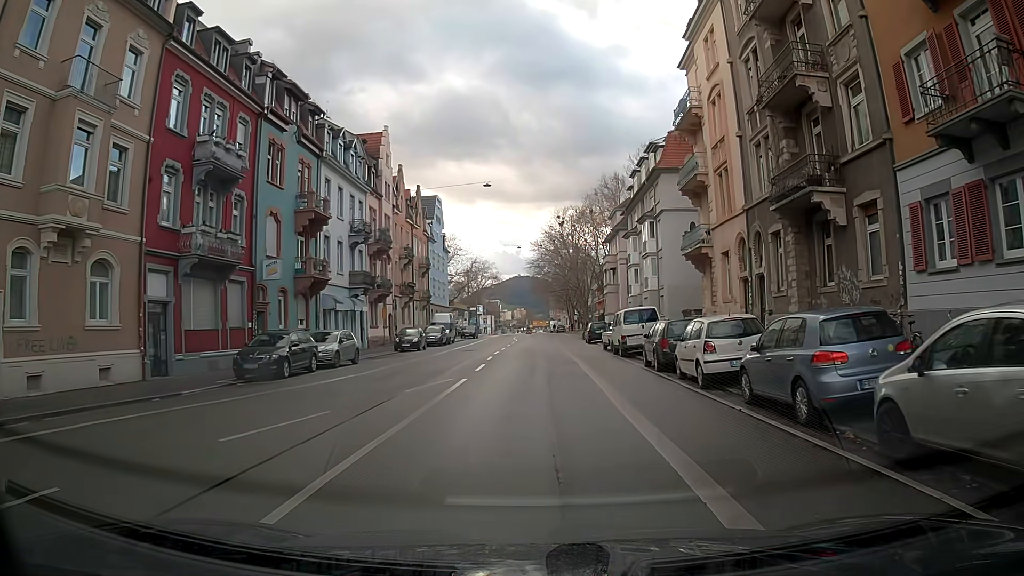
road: secondary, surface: asphalt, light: Day
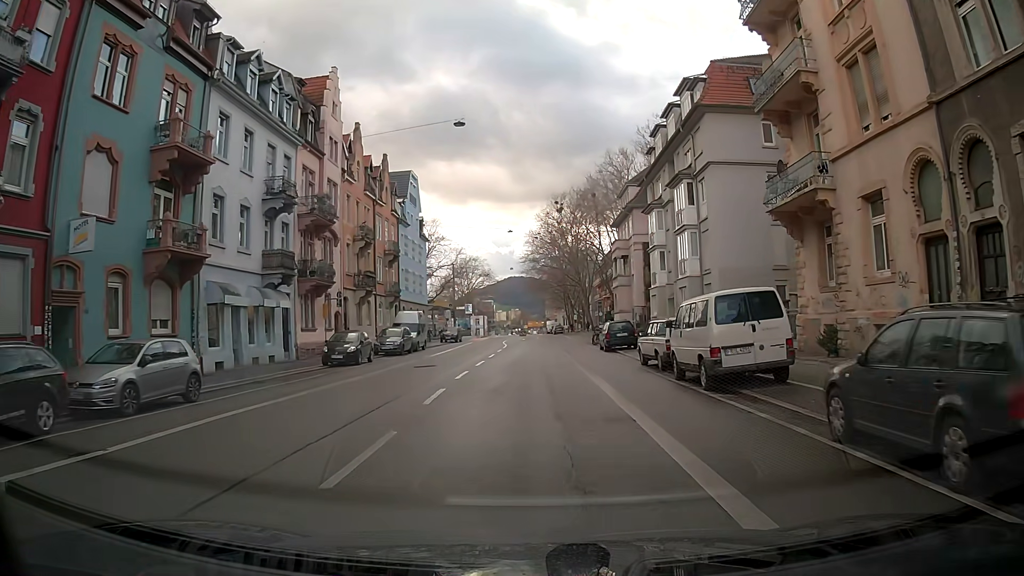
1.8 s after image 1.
(-0.1, +14.5) m; 0°
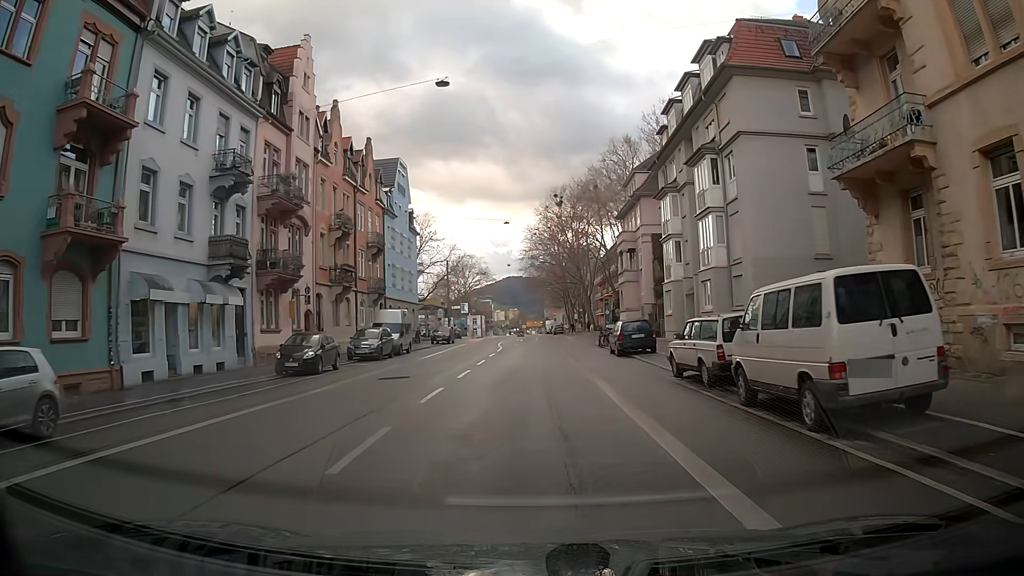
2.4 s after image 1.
(0.0, +5.5) m; 0°
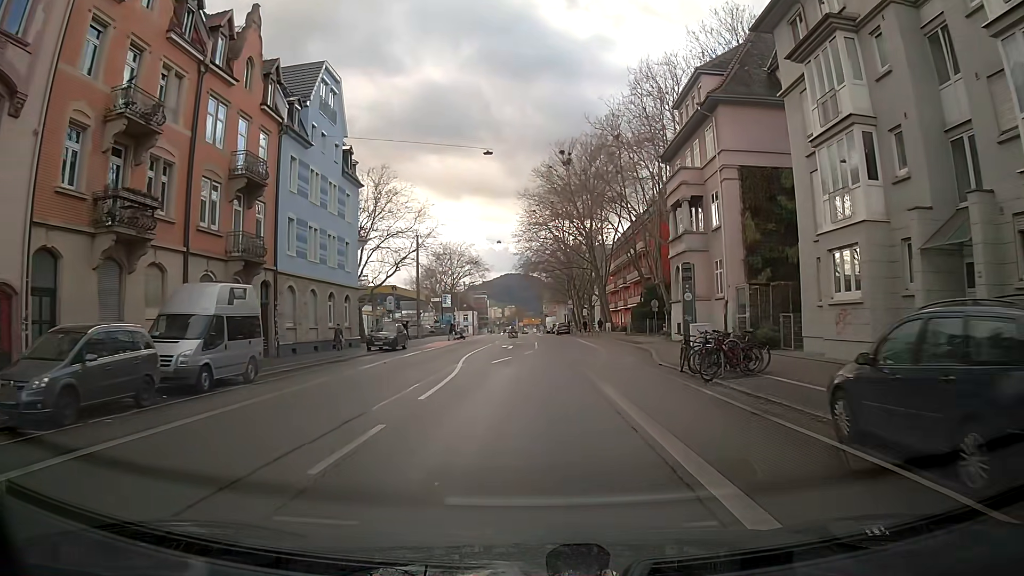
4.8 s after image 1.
(0.0, +24.4) m; 0°
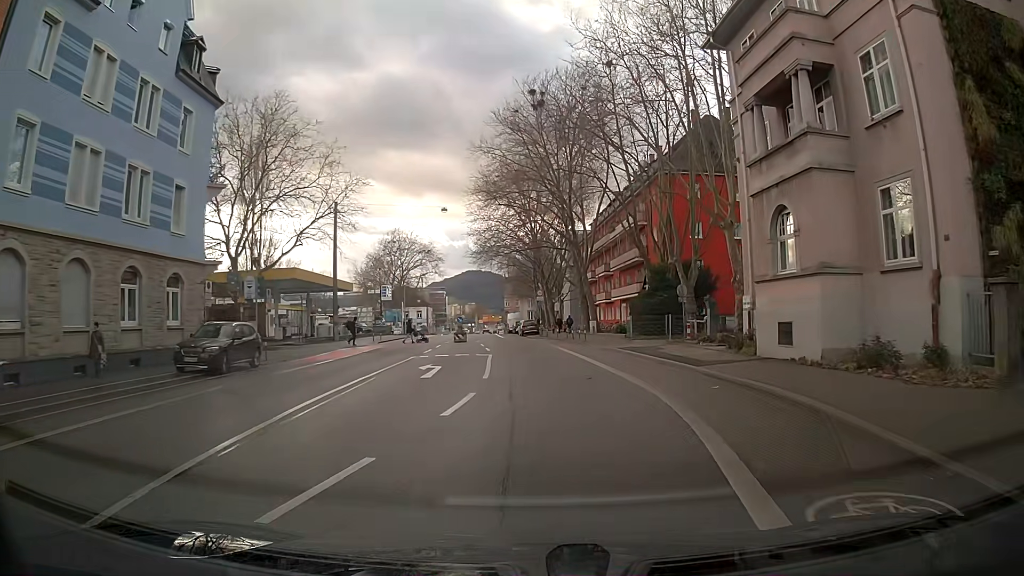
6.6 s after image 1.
(+0.7, +19.4) m; +4°
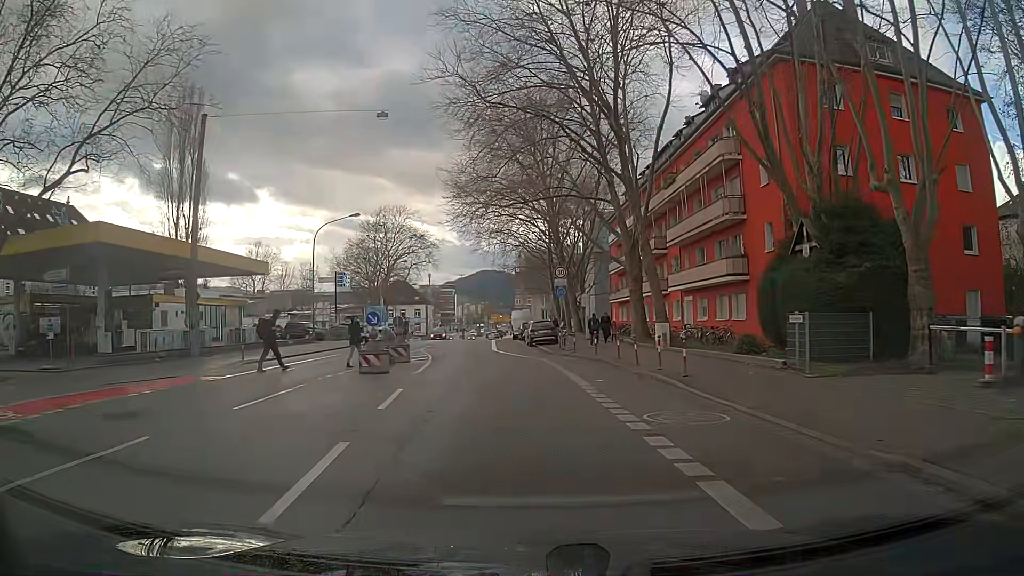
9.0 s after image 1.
(-0.5, +25.1) m; -3°
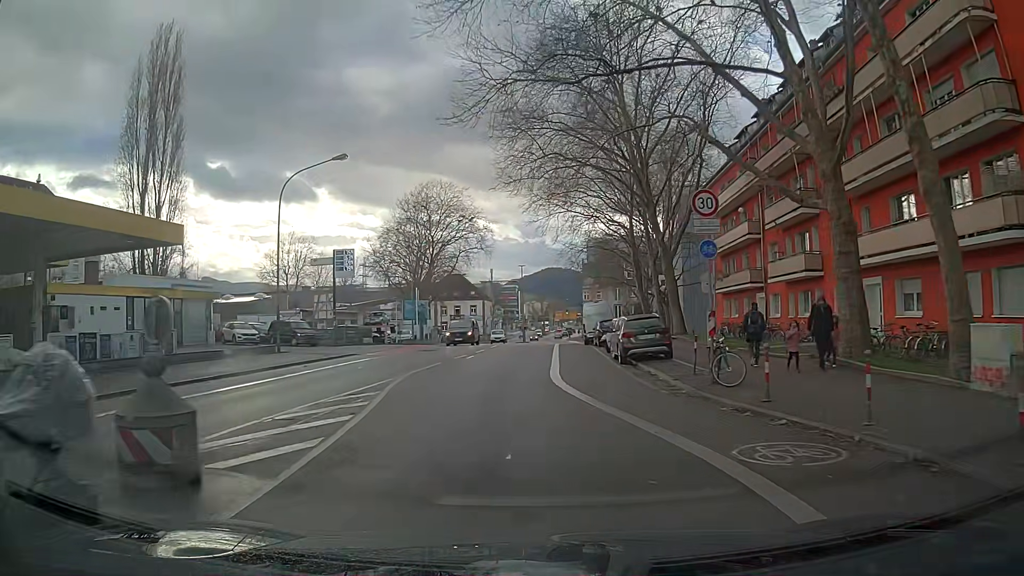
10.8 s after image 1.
(-0.9, +18.6) m; -6°
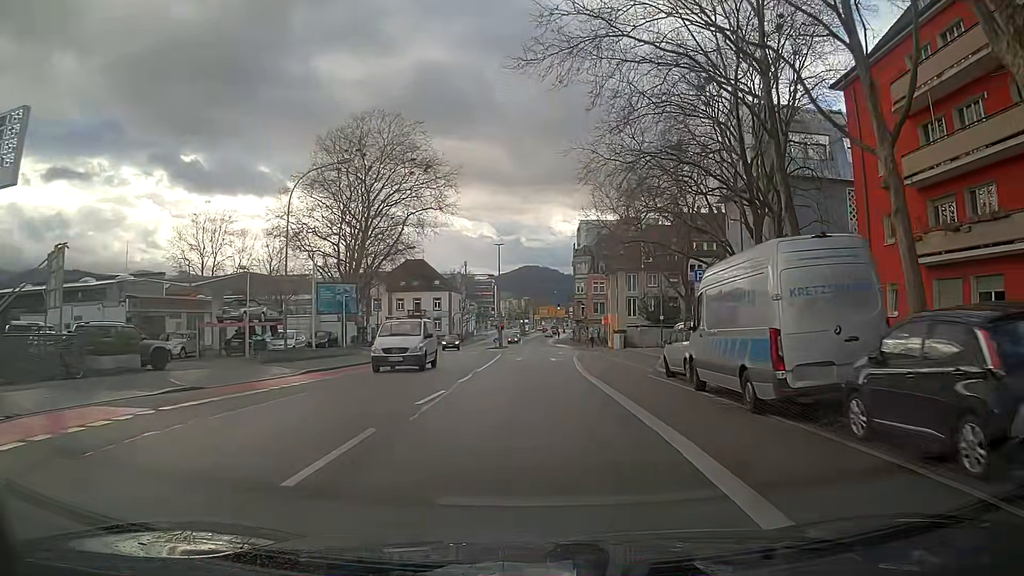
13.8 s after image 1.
(+0.1, +32.1) m; +3°
